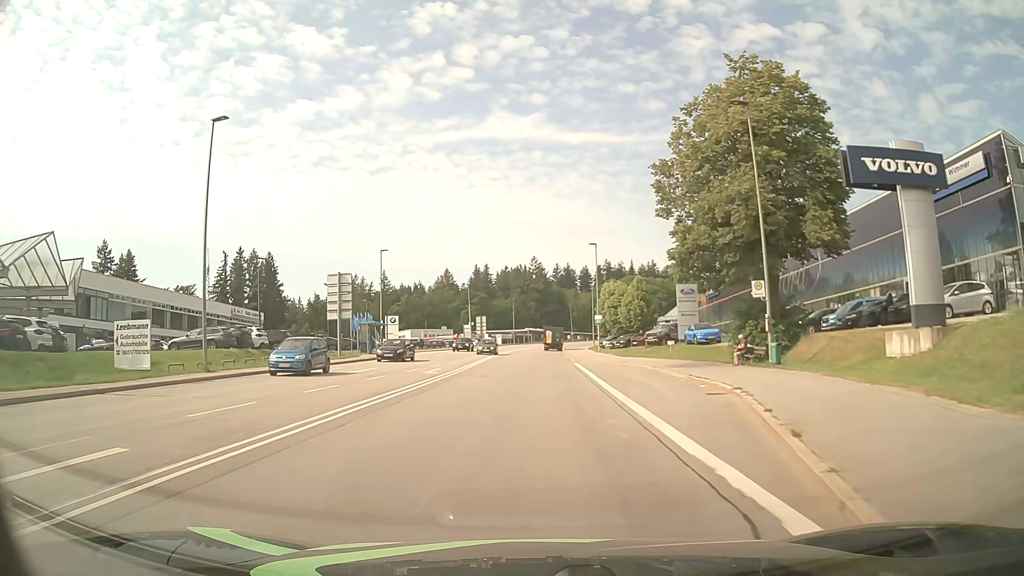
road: secondary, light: Day
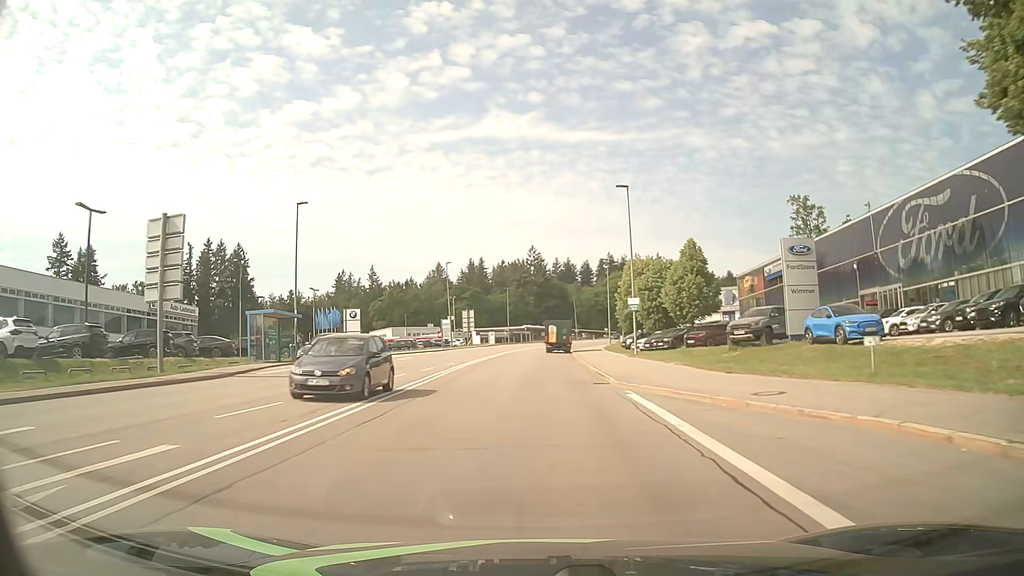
(0.0, +24.1) m; 0°
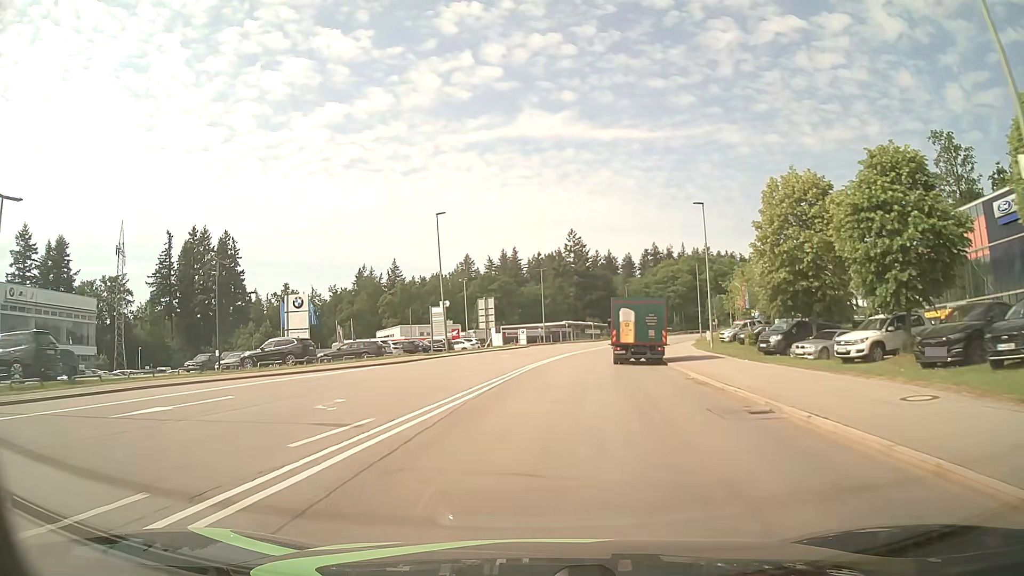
(-0.9, +32.5) m; -3°
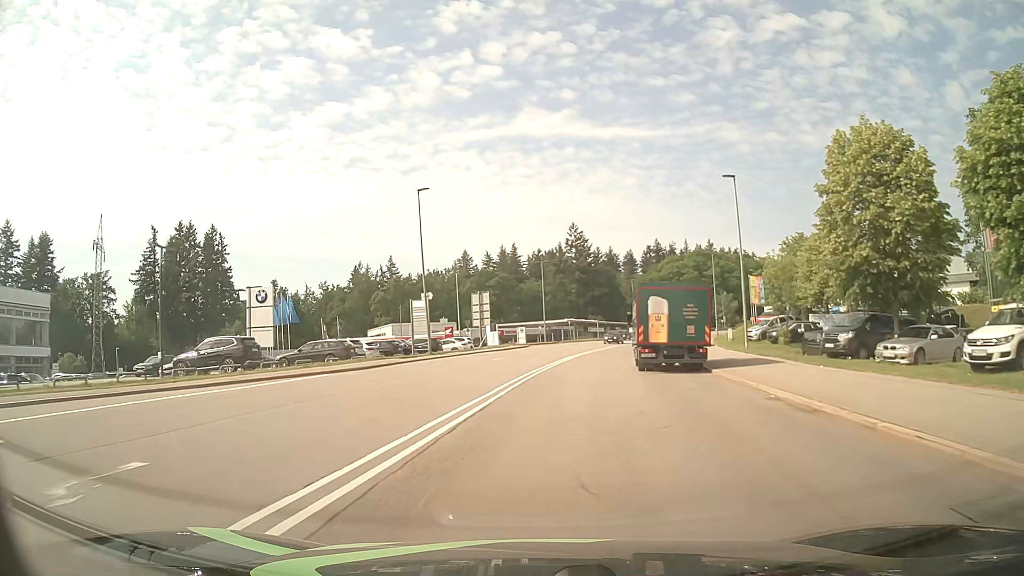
(0.0, +7.9) m; 0°
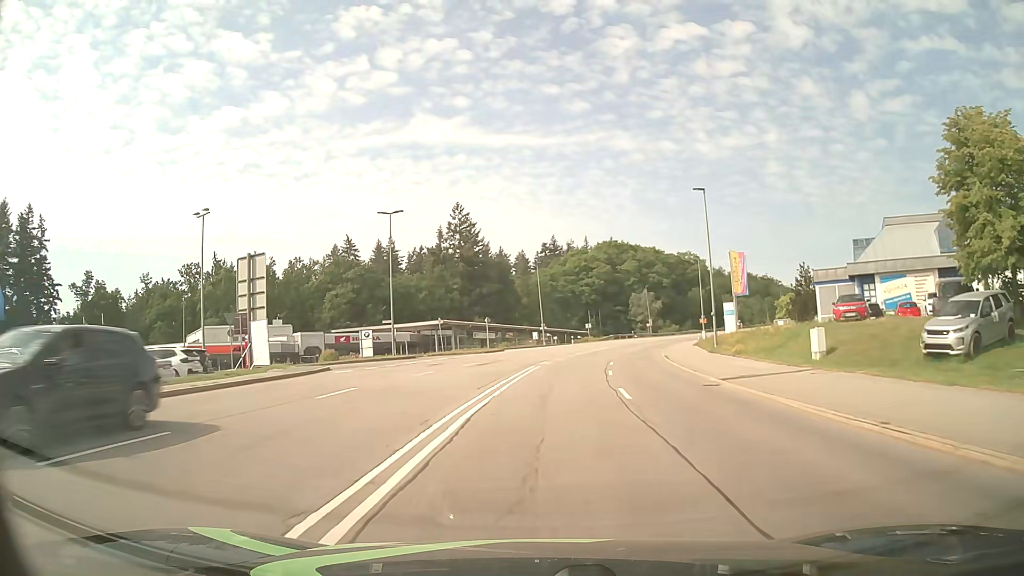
(+3.0, +37.5) m; +10°
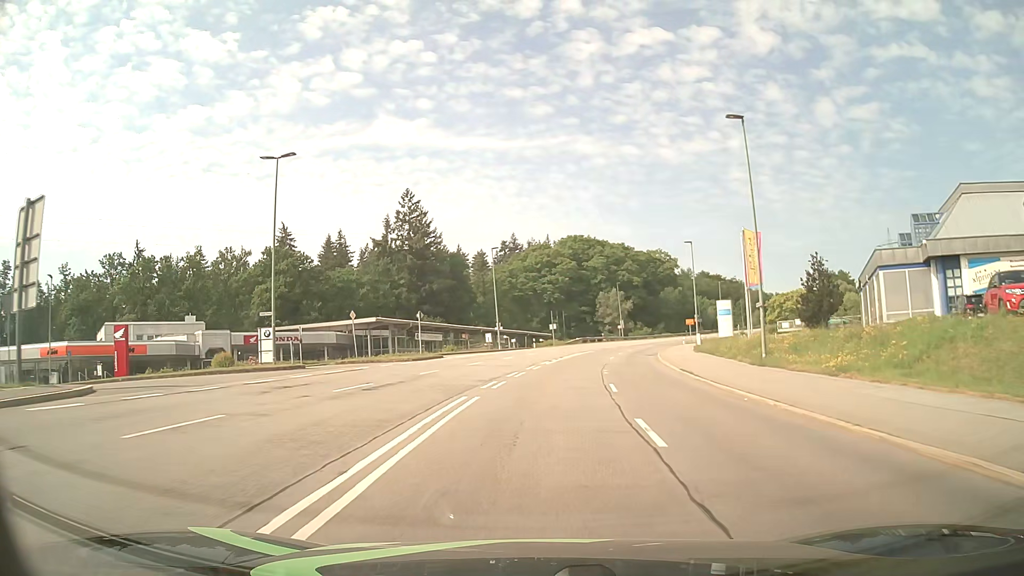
(+0.4, +15.7) m; +3°
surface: asphalt
